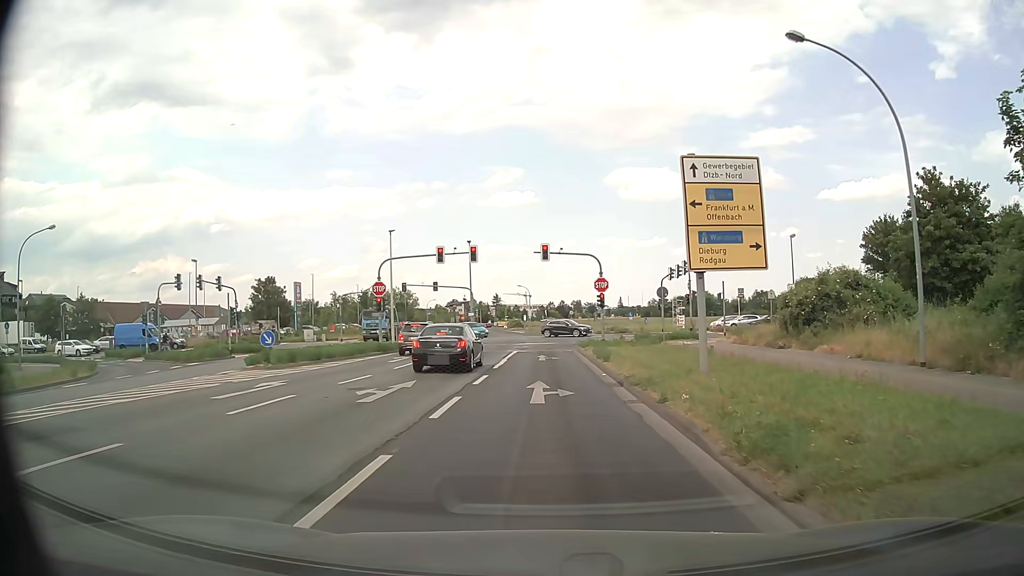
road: tertiary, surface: asphalt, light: Day
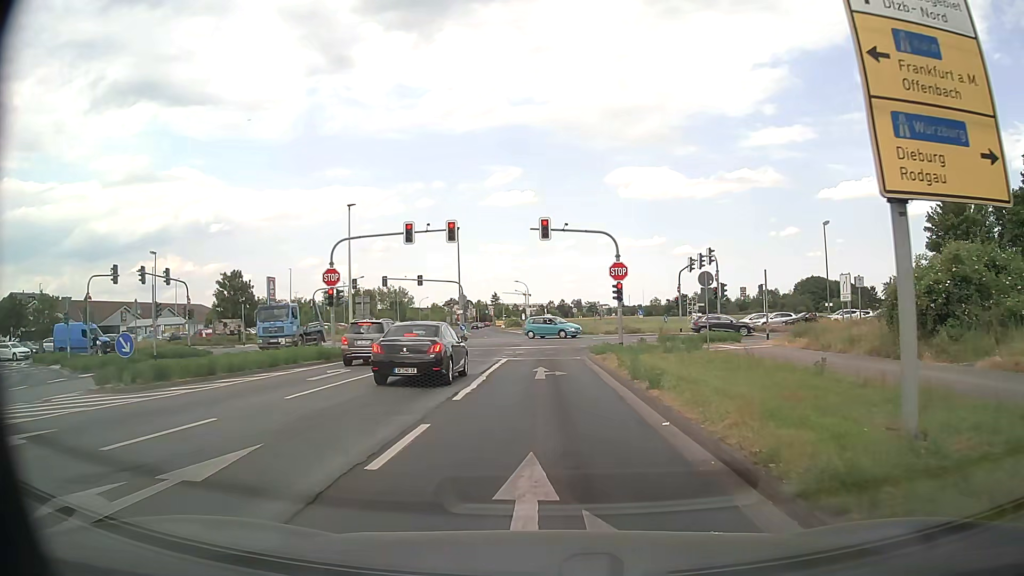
(0.0, +9.4) m; 0°
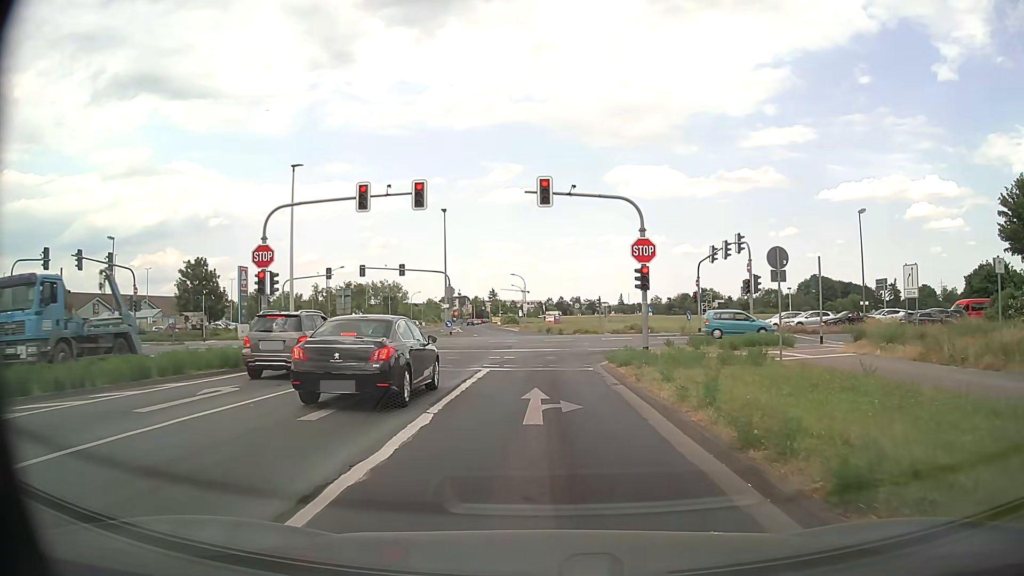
(+0.1, +8.0) m; 0°
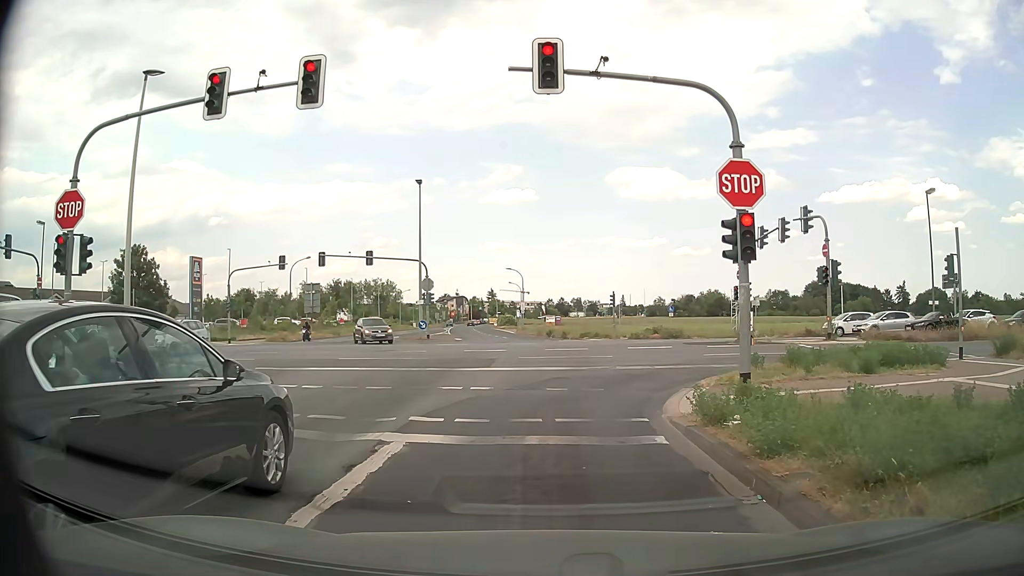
(+0.2, +11.2) m; +1°
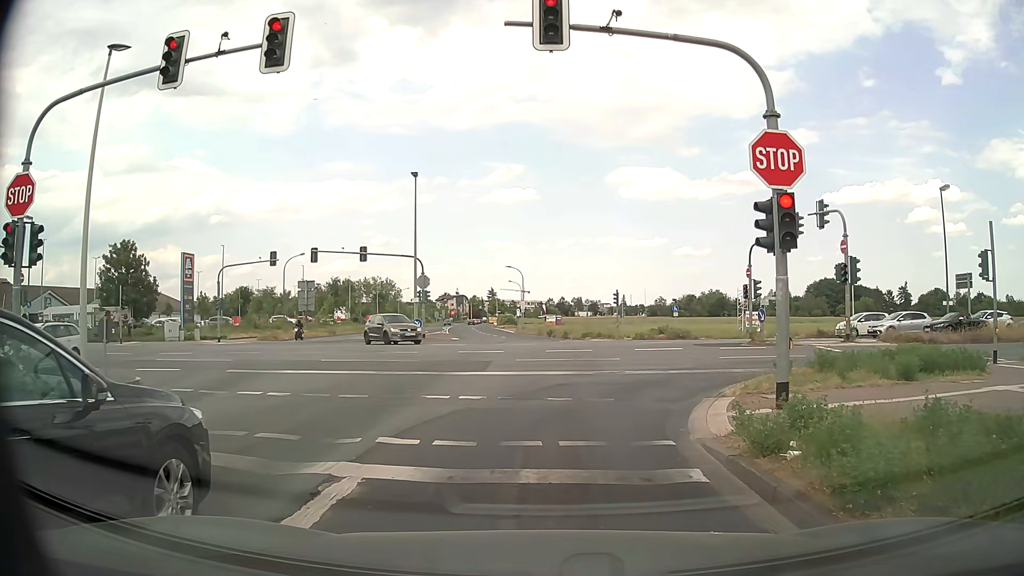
(0.0, +1.8) m; -1°
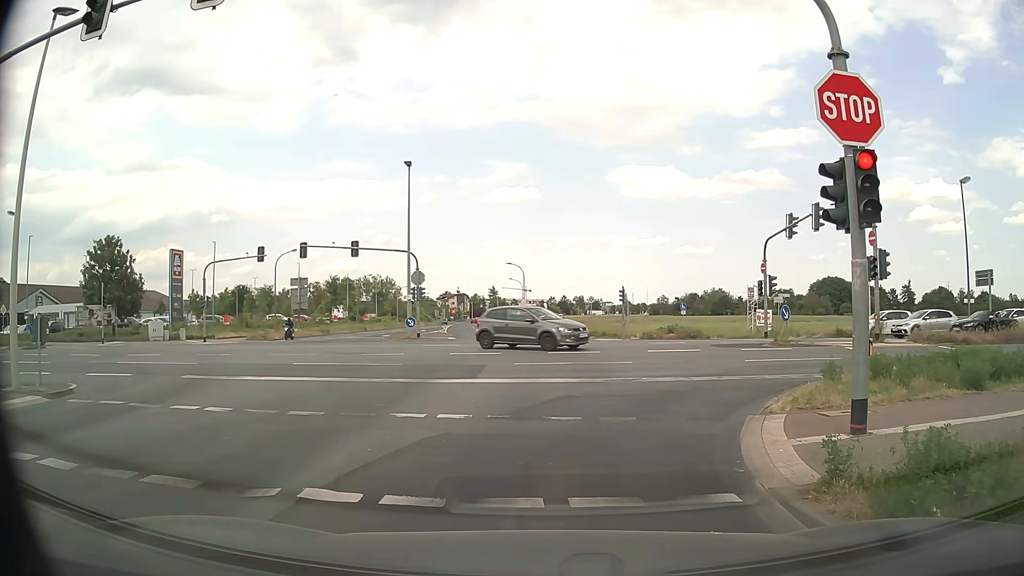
(0.0, +2.4) m; 0°
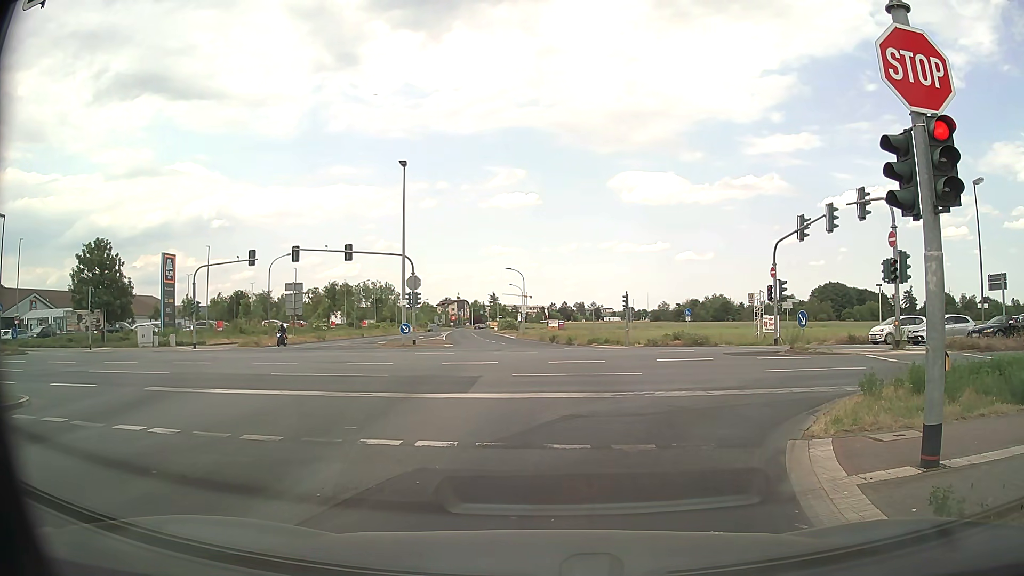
(0.0, +1.5) m; 0°
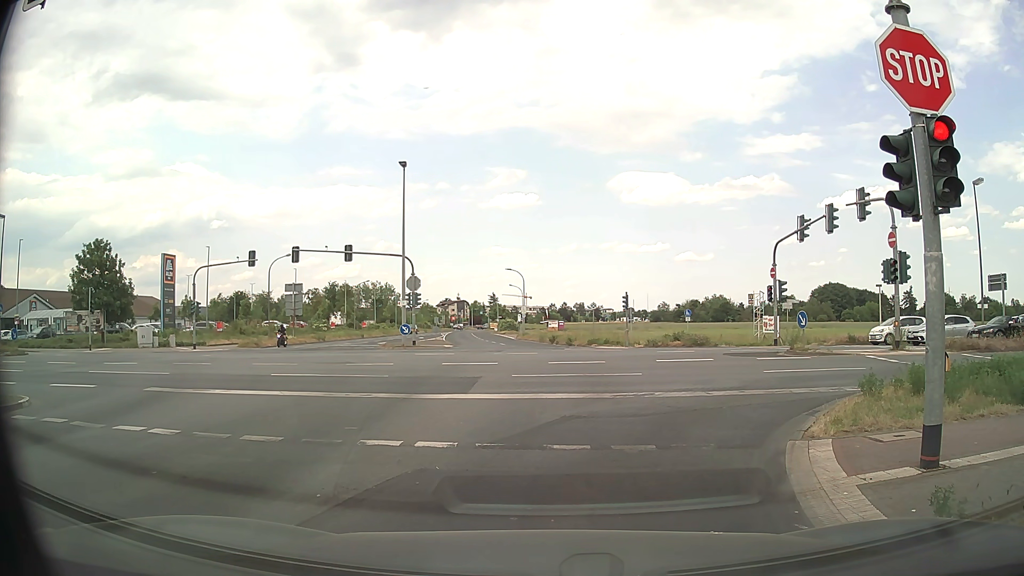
(0.0, +0.1) m; 0°
